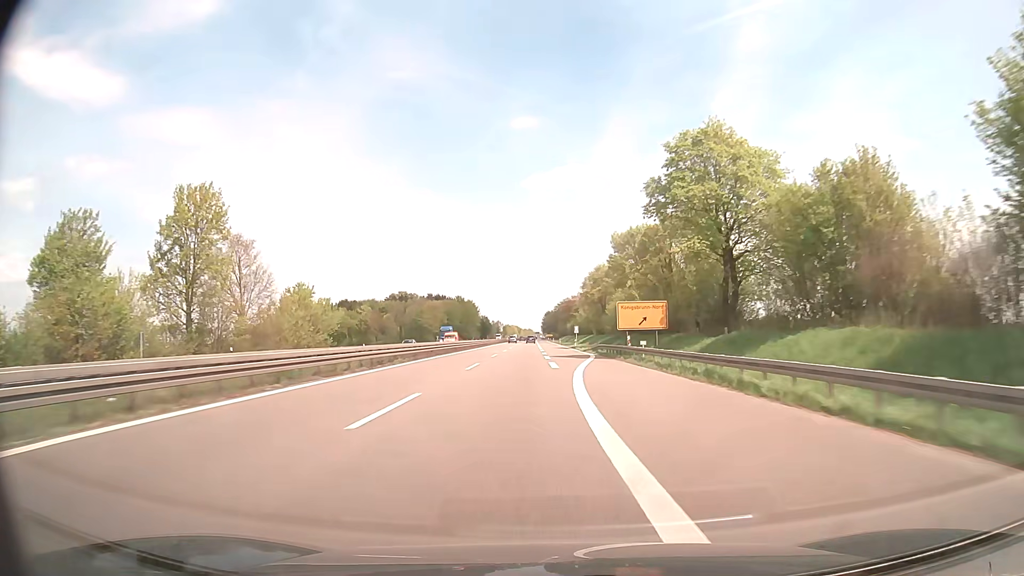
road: trunk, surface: asphalt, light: Day
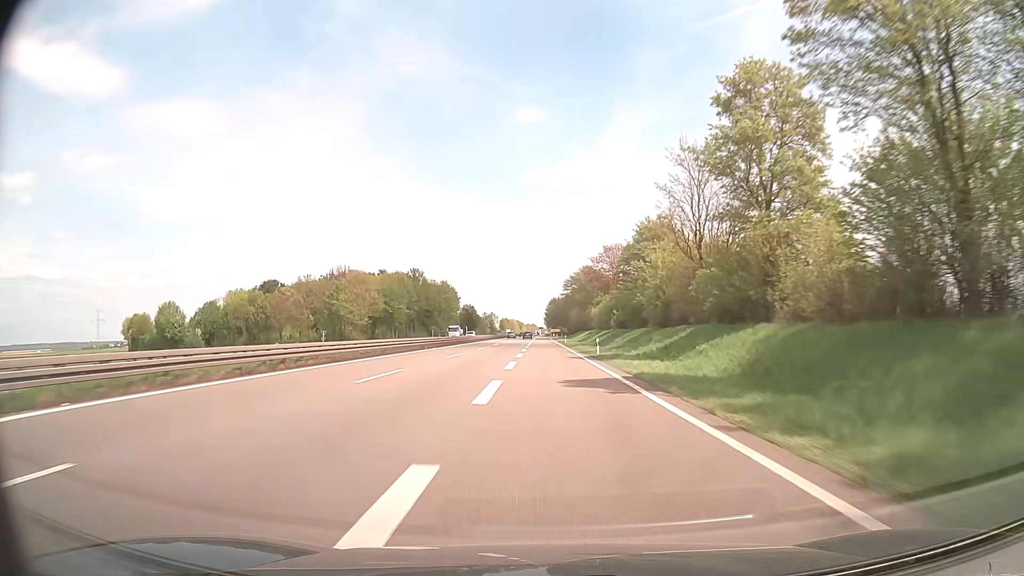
(+0.1, +99.6) m; 0°
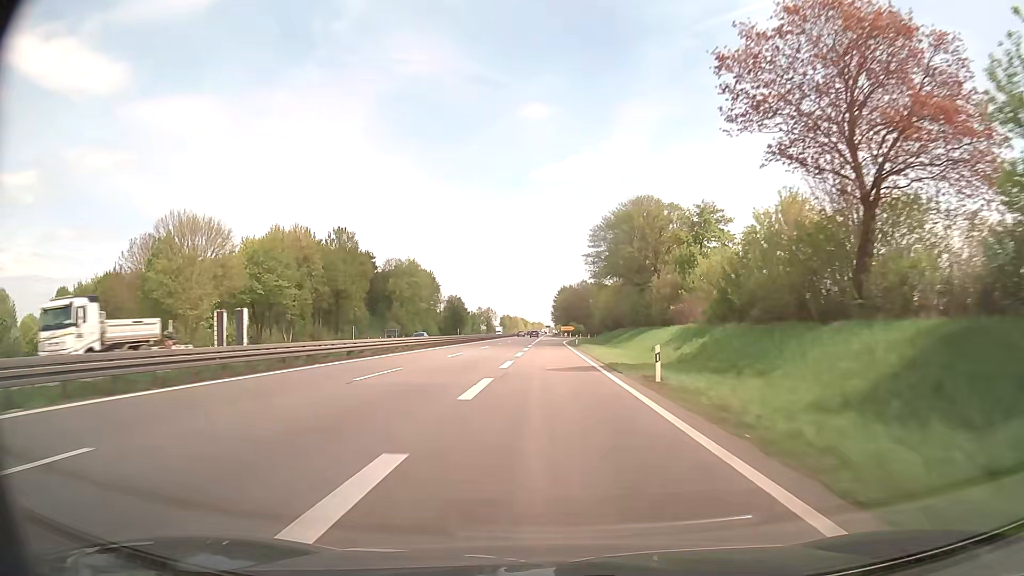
(-0.4, +70.2) m; -1°
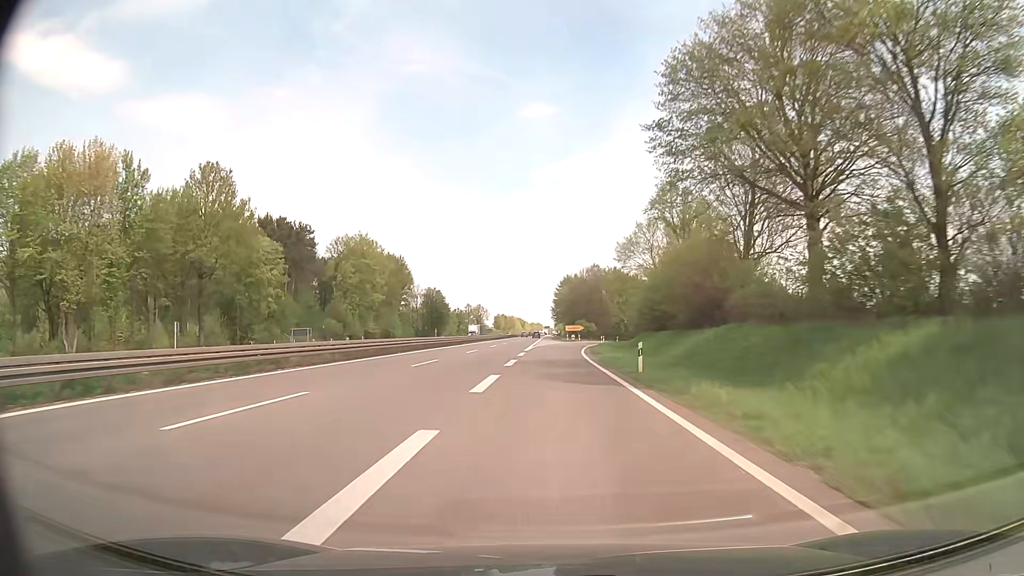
(-0.1, +45.6) m; 0°
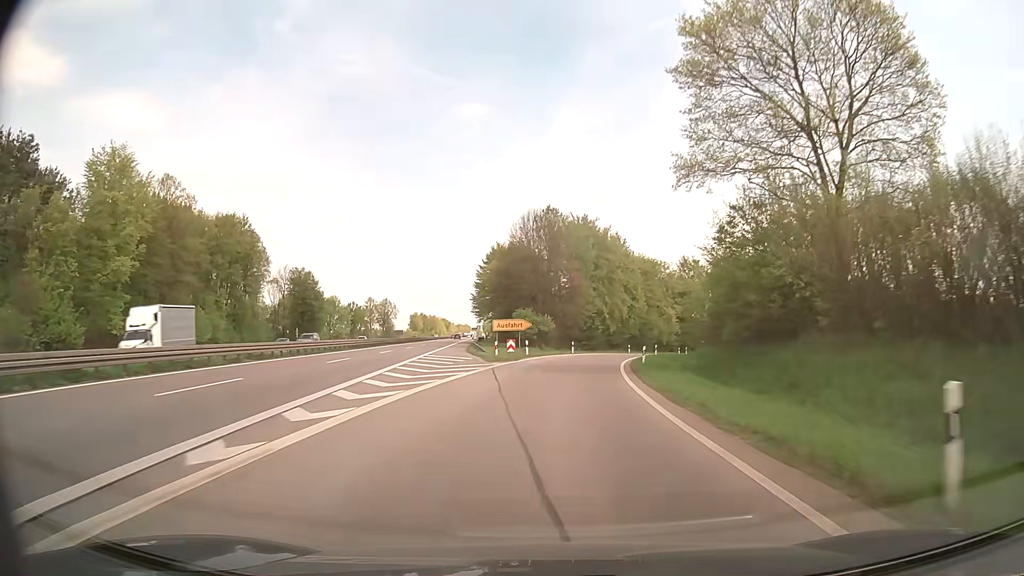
(+2.0, +65.9) m; +6°
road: trunk_link
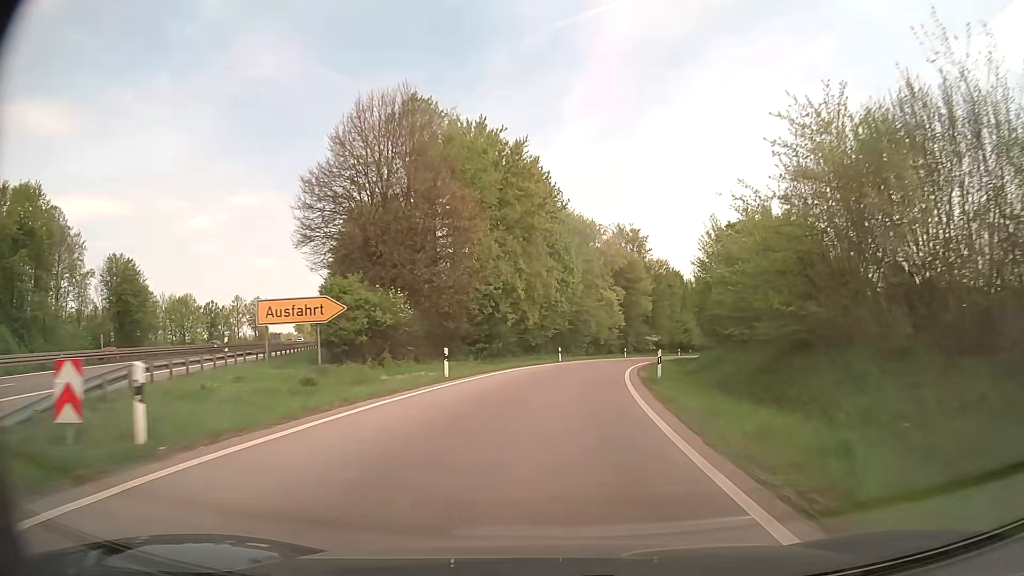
(+2.3, +36.1) m; +8°
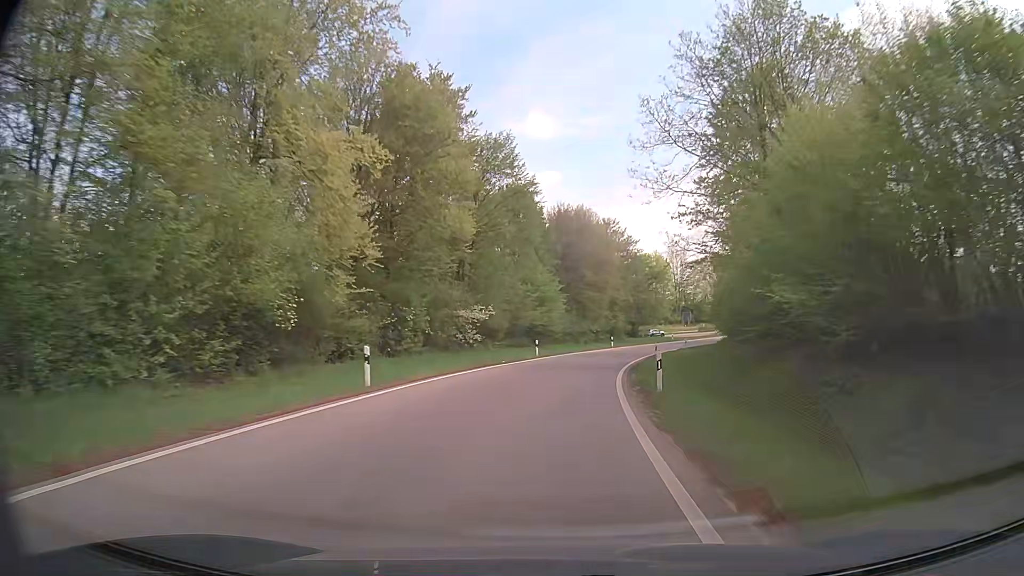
(+8.3, +58.0) m; +16°
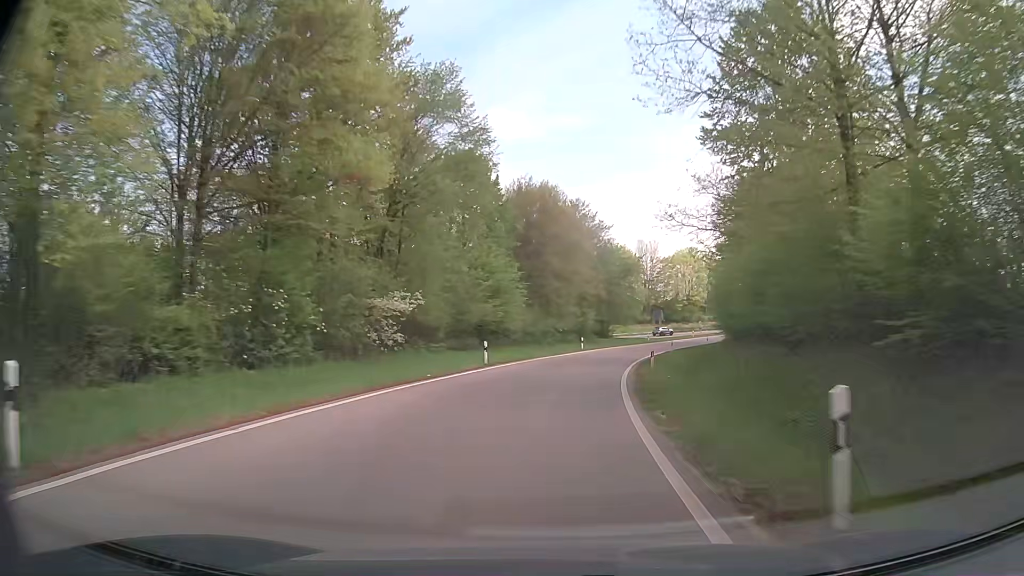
(+0.2, +11.9) m; +3°
(0, +10) (+1, +20) (+2, +30) (+4, +40) (+6, +50) (+9, +59) (+12, +69) (+16, +78) (+20, +87) (+24, +96) m
